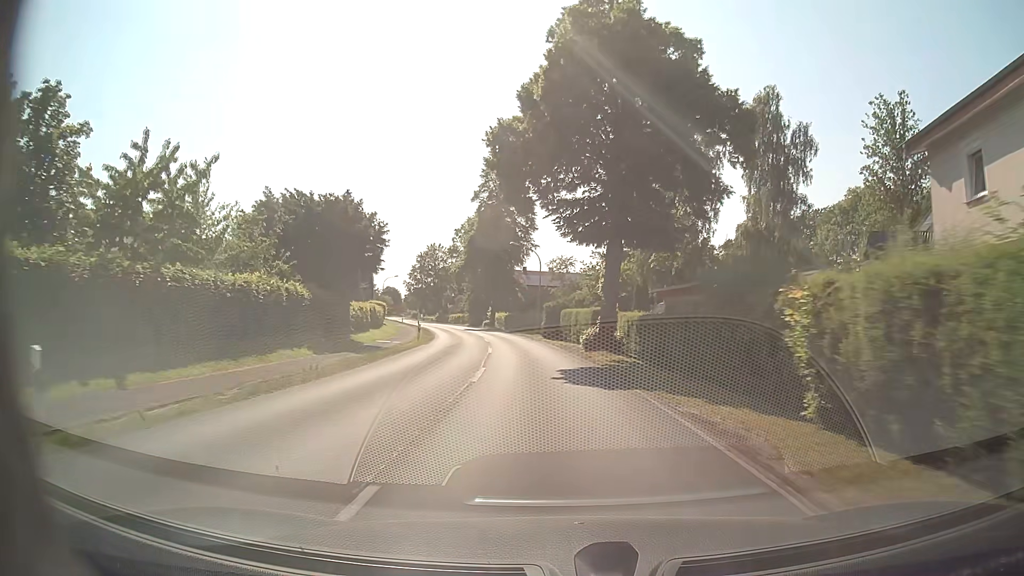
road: secondary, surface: asphalt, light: Day
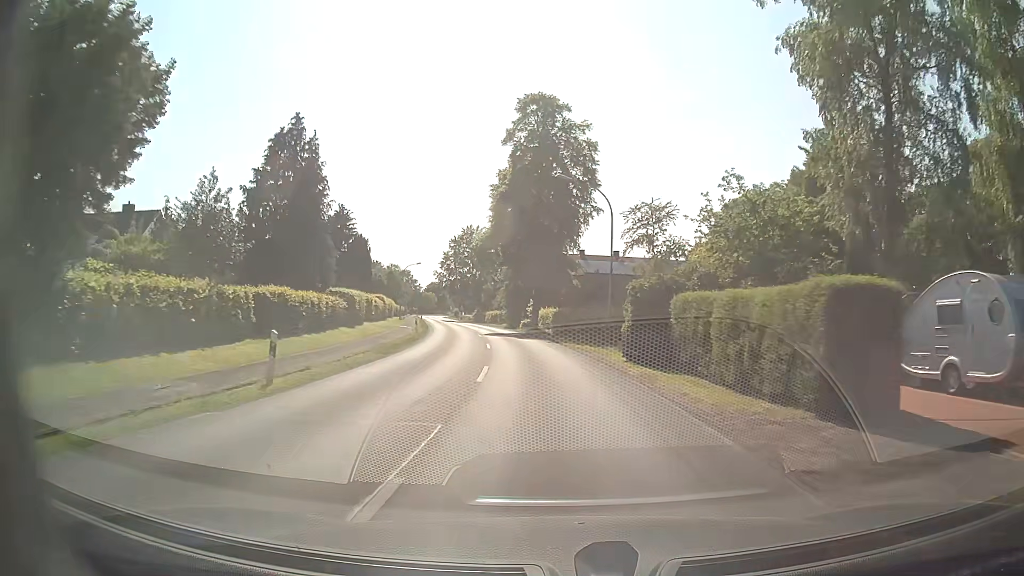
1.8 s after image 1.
(-1.1, +25.1) m; -5°
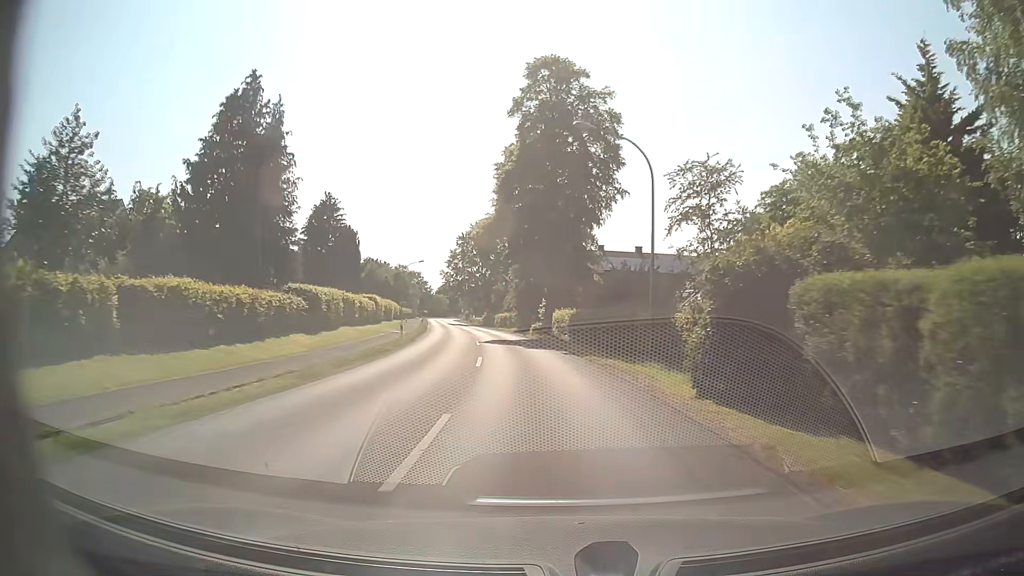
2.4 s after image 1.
(0.0, +8.4) m; -1°
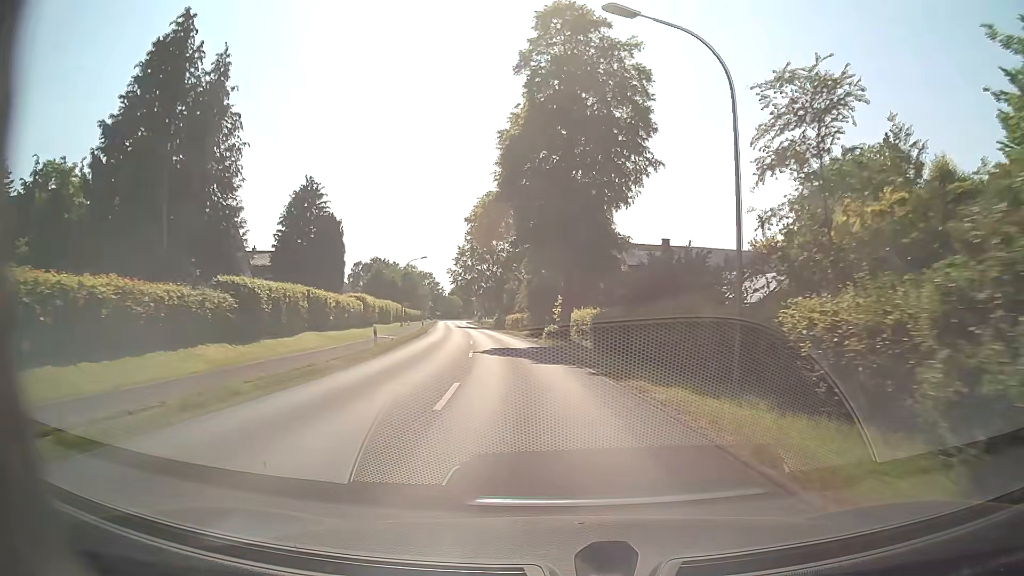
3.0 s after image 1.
(-0.1, +8.4) m; -2°
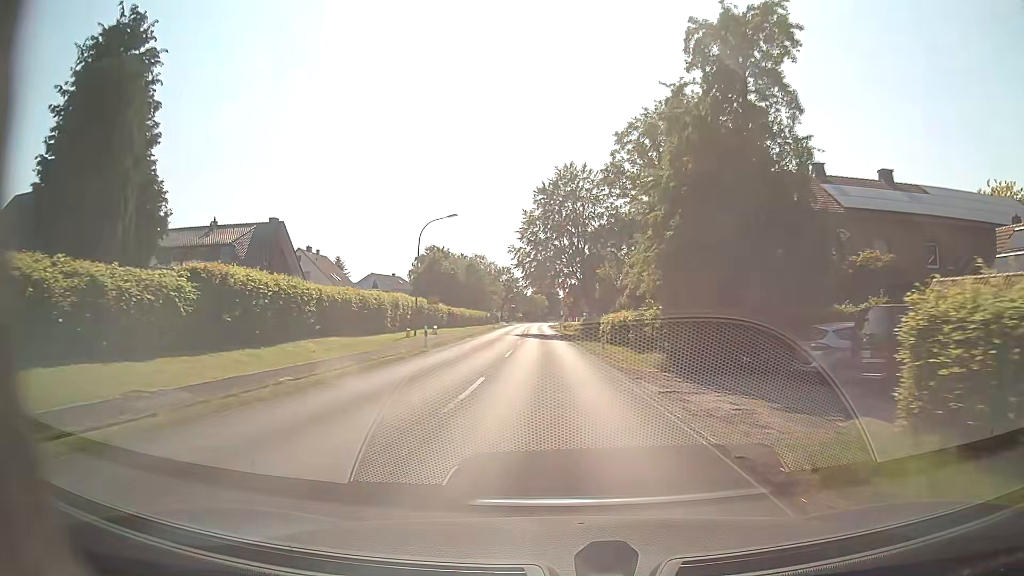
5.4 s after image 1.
(-2.4, +33.5) m; -8°
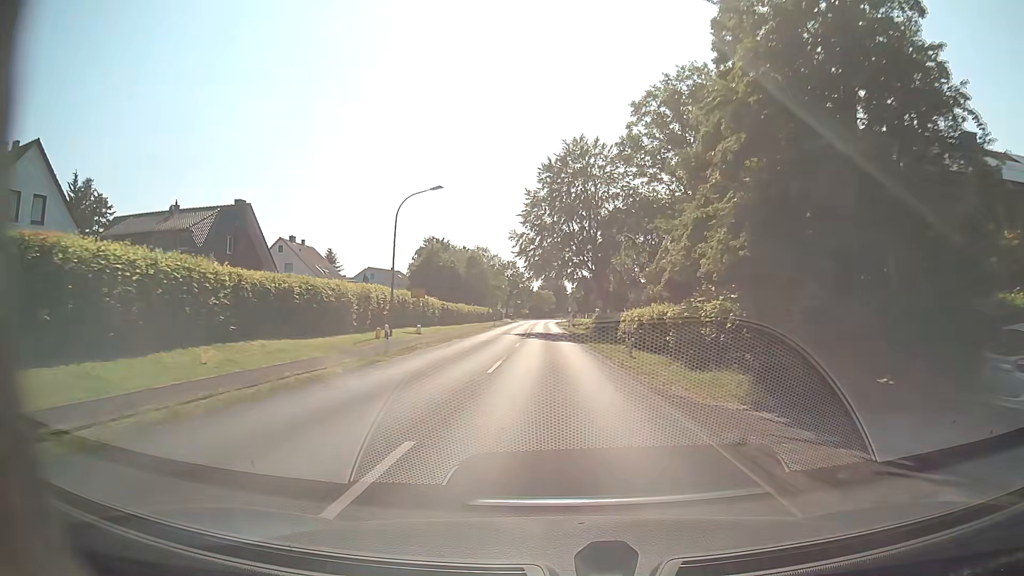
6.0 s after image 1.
(0.0, +8.4) m; -1°
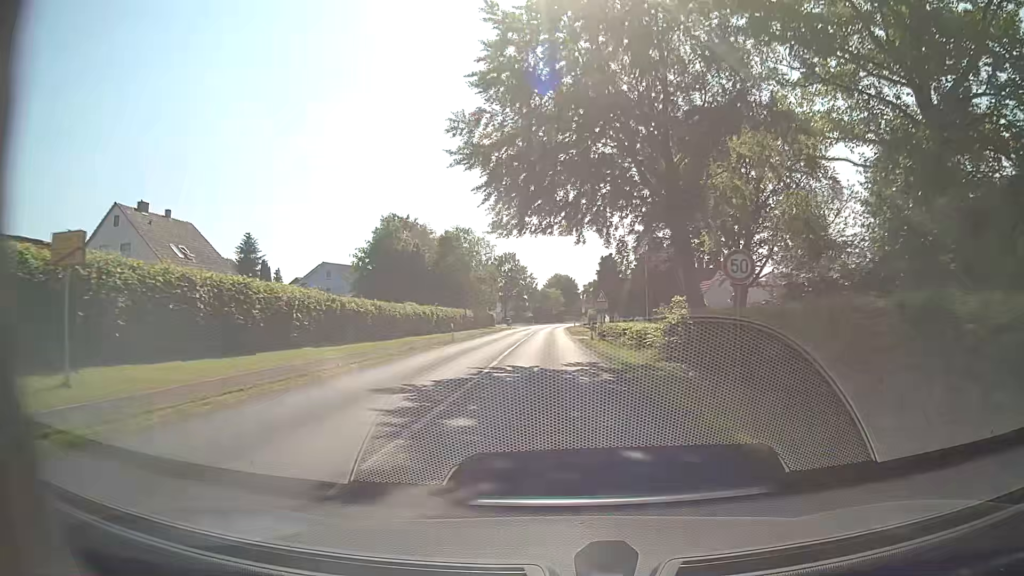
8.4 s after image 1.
(-0.3, +33.7) m; -1°
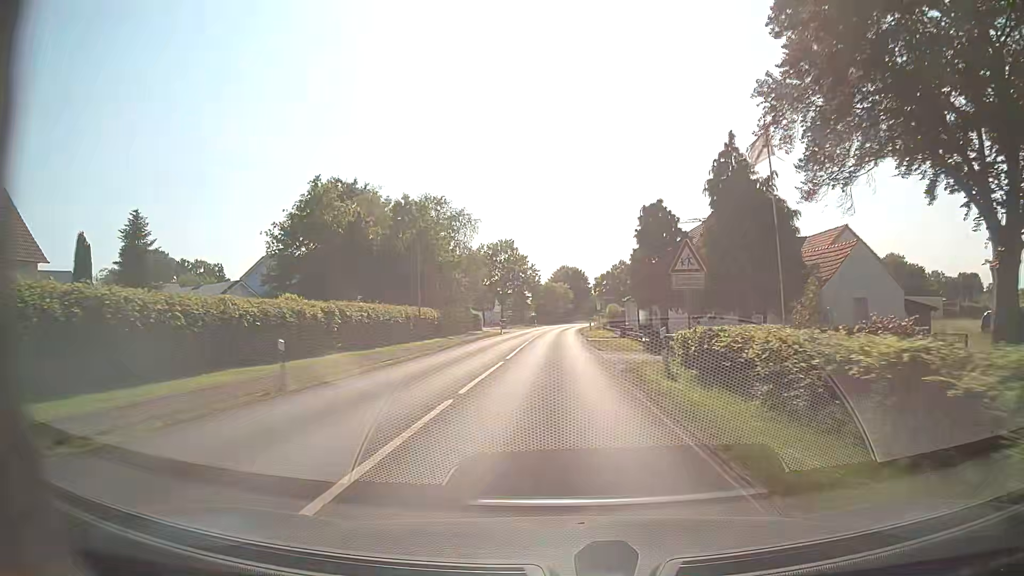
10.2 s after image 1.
(-0.2, +25.2) m; 0°
(0, +10) (0, +20) (0, +30) (0, +40) (0, +50) (0, +60) (0, +70) (0, +80) (+1, +90) (+2, +100) m
